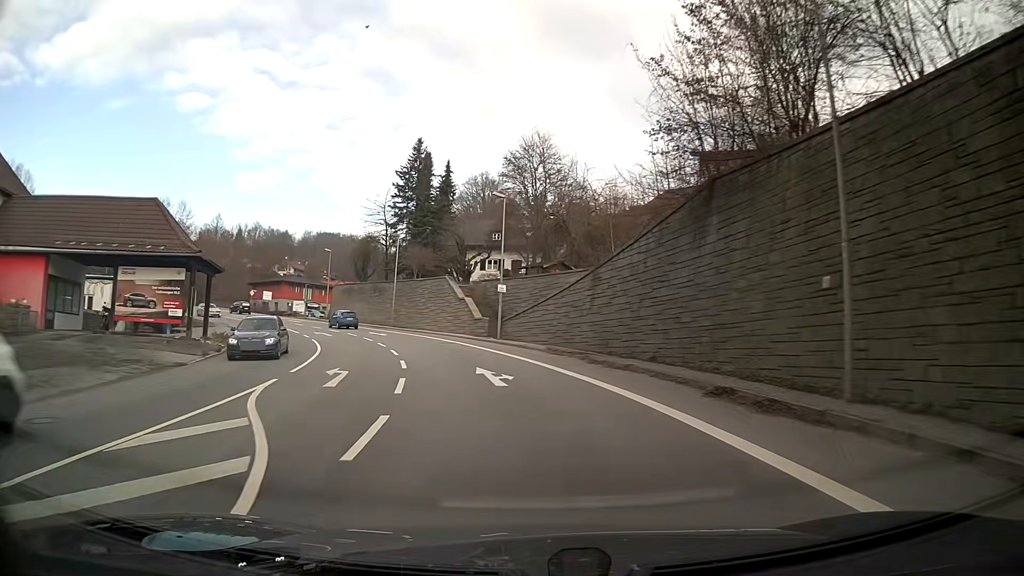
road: primary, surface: asphalt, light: Day
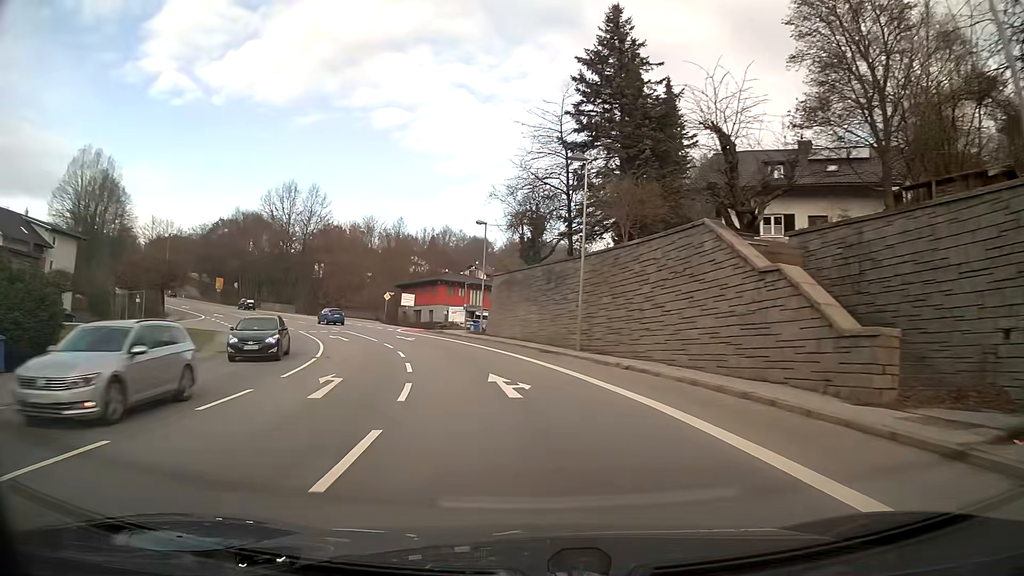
(-5.0, +31.2) m; -18°
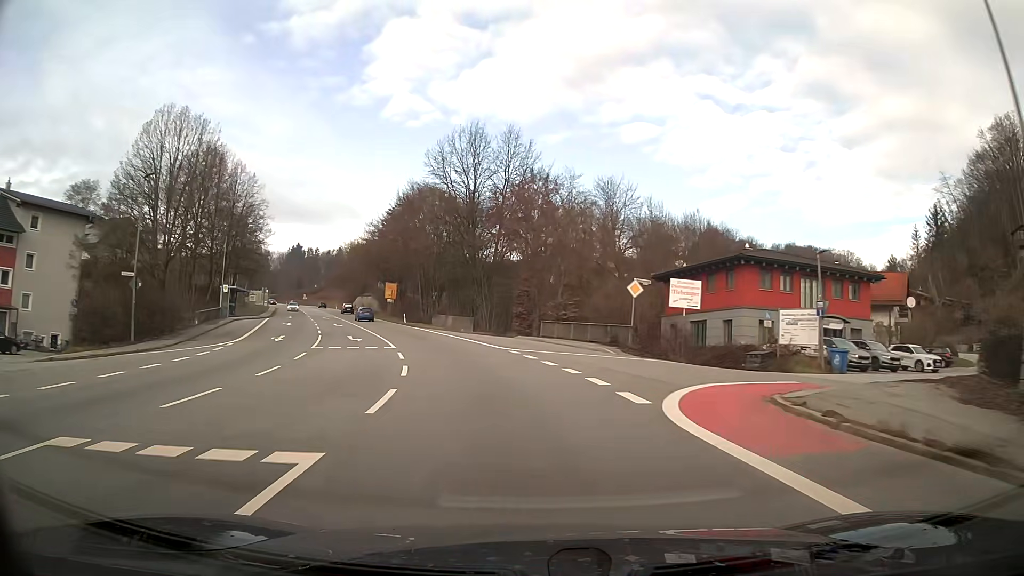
(-7.6, +39.4) m; -22°
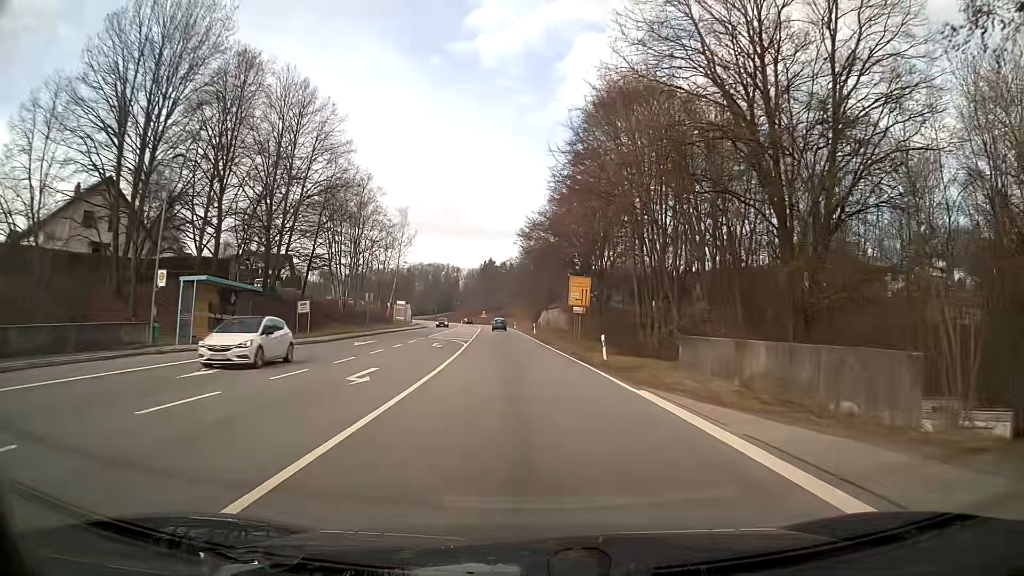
(-6.8, +40.4) m; -16°
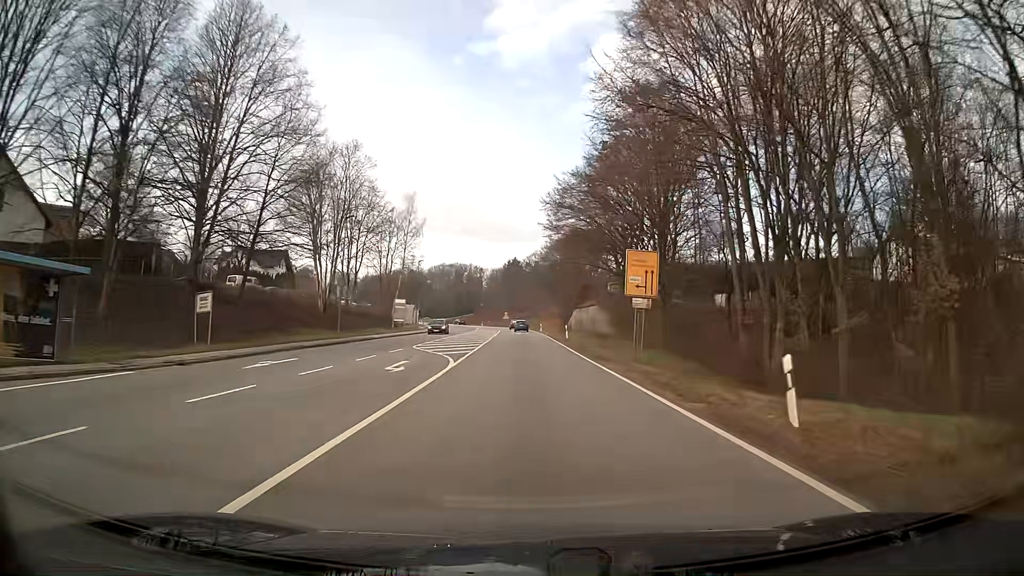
(-0.3, +16.8) m; -2°
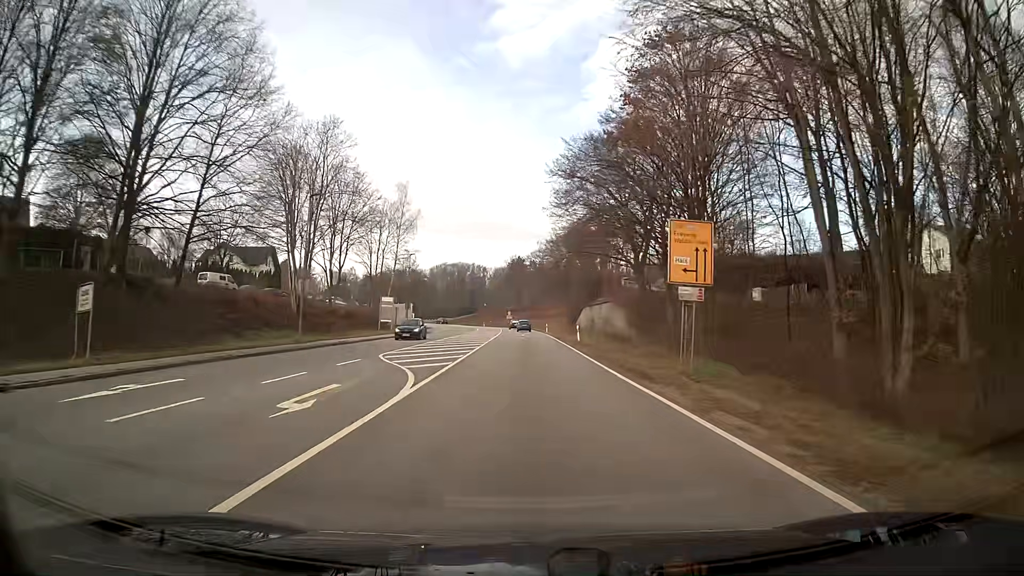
(0.0, +8.5) m; -1°
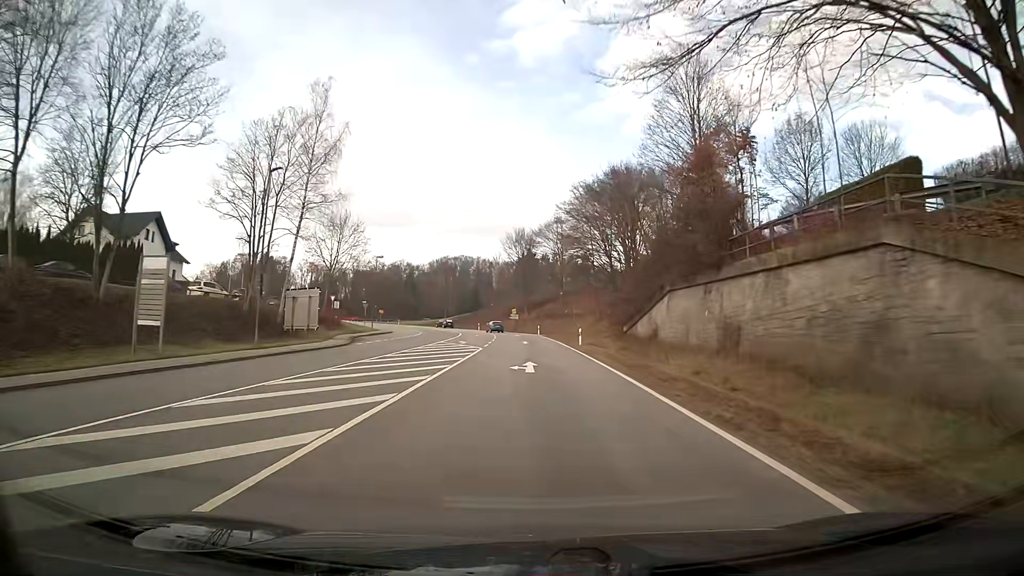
(-0.5, +42.5) m; -1°
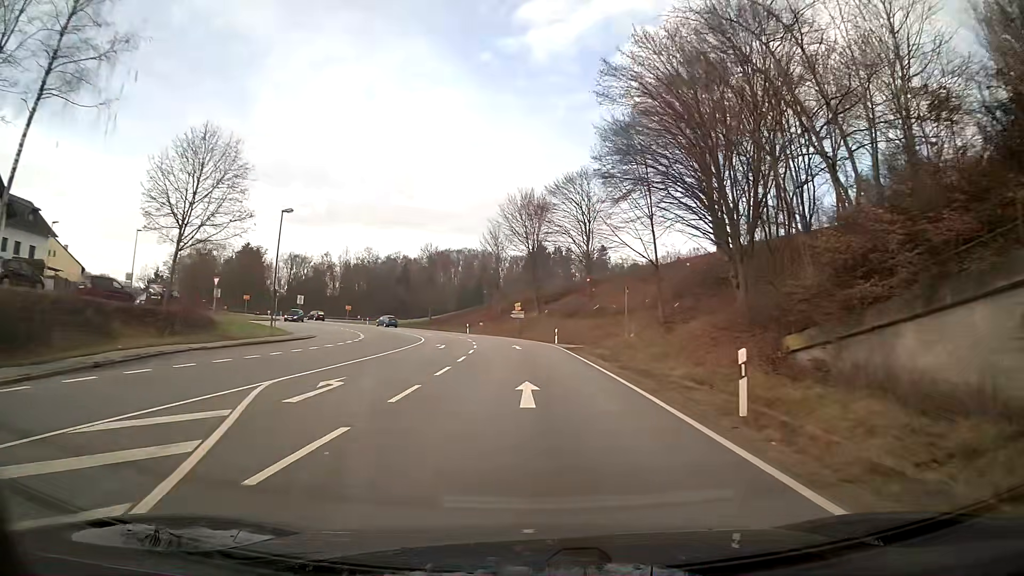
(-0.3, +32.0) m; -2°
(0, +10) (0, +20) (0, +30) (-1, +40) (-3, +50) (-6, +59) (-9, +69) (-14, +78) (-20, +86) (-26, +93) m
